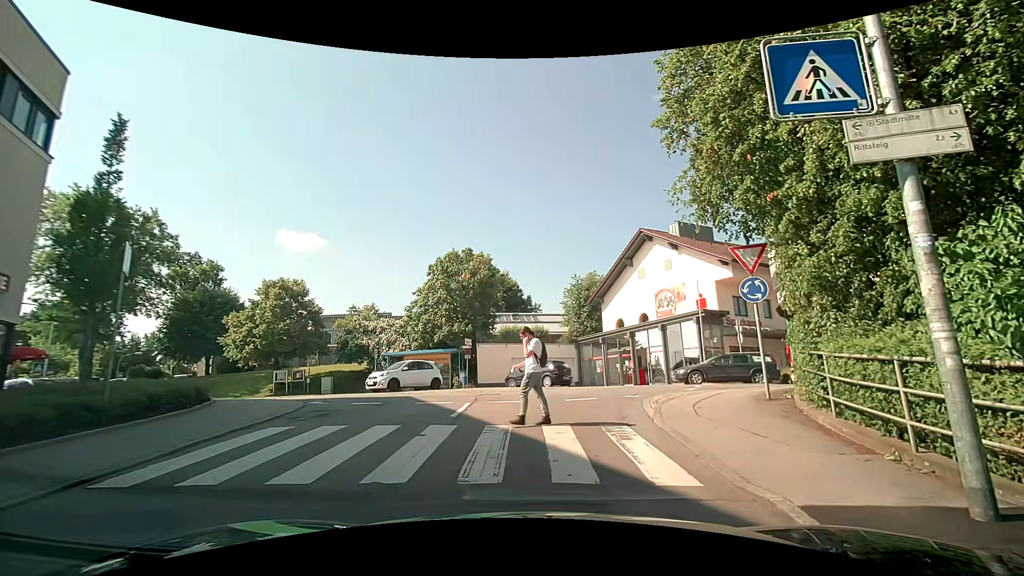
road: unclassified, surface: asphalt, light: Day
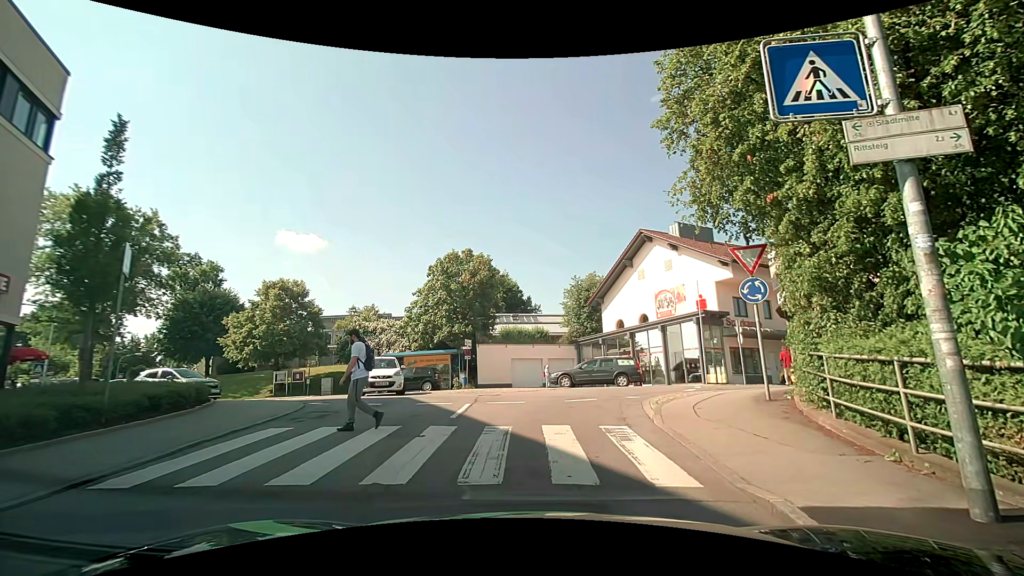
(0.0, 0.0) m; 0°
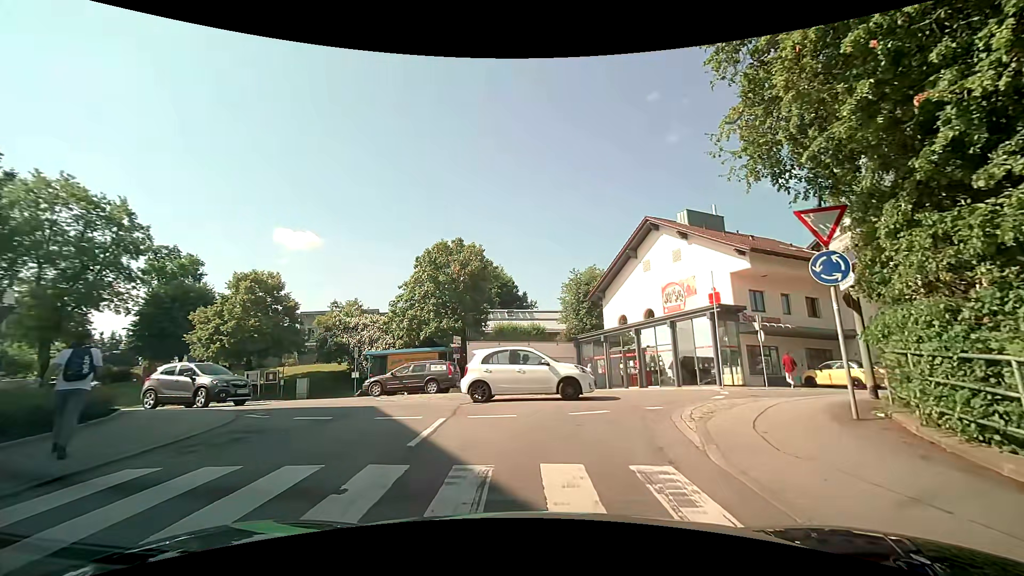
(+0.1, +3.4) m; +1°
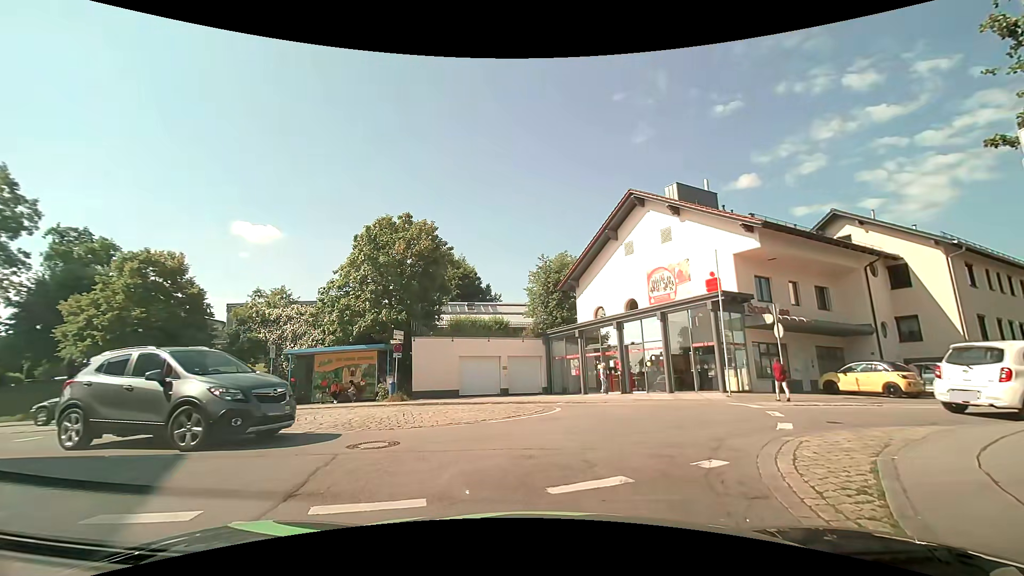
(+0.3, +5.8) m; +4°
